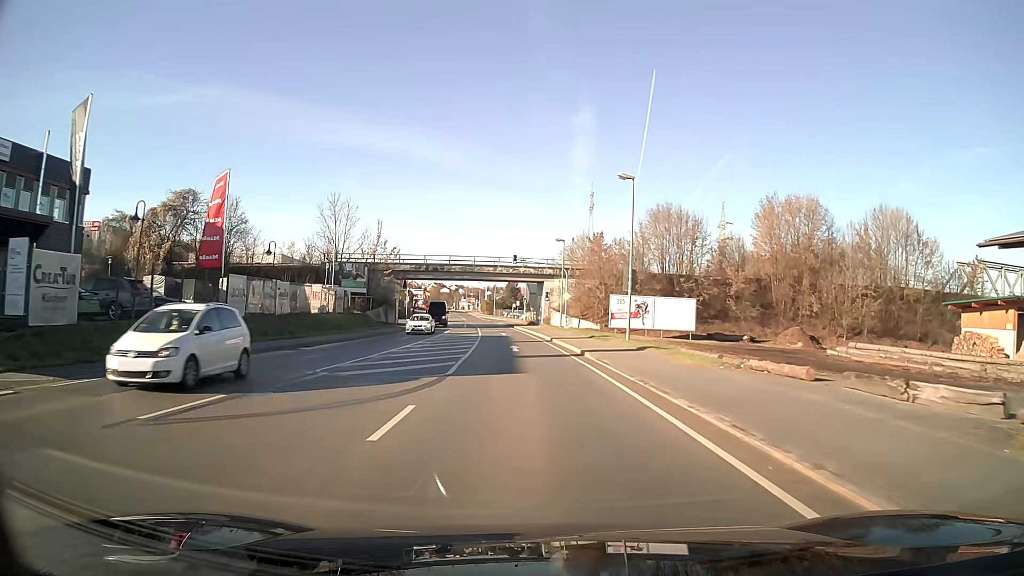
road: primary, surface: asphalt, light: Day
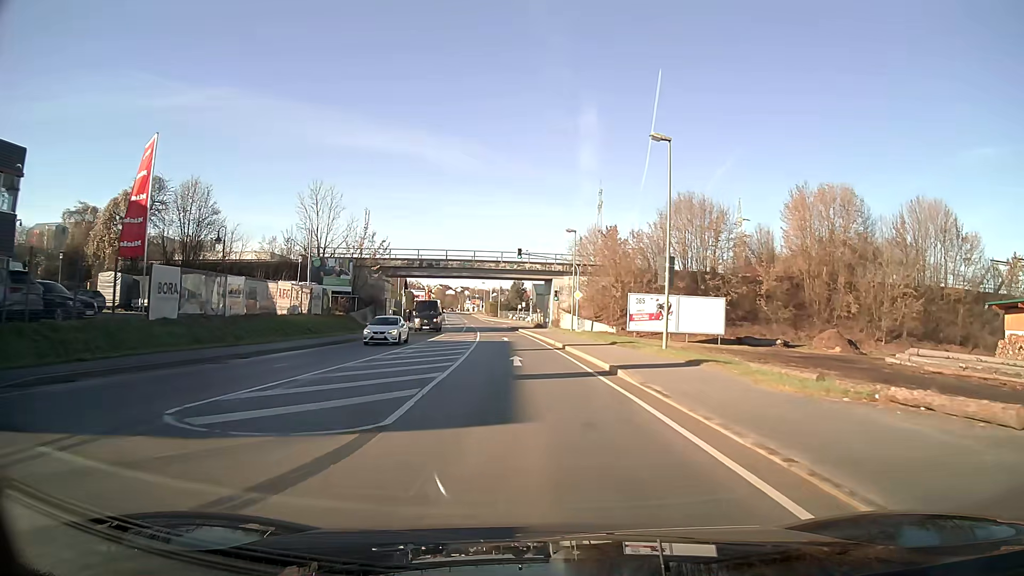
(0.0, +7.5) m; -1°
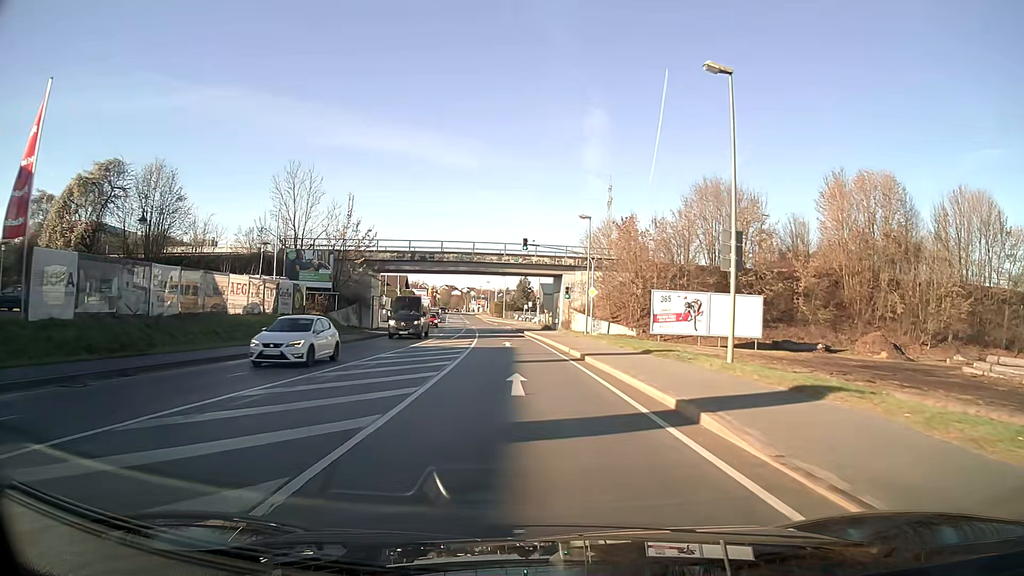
(0.0, +7.5) m; -1°
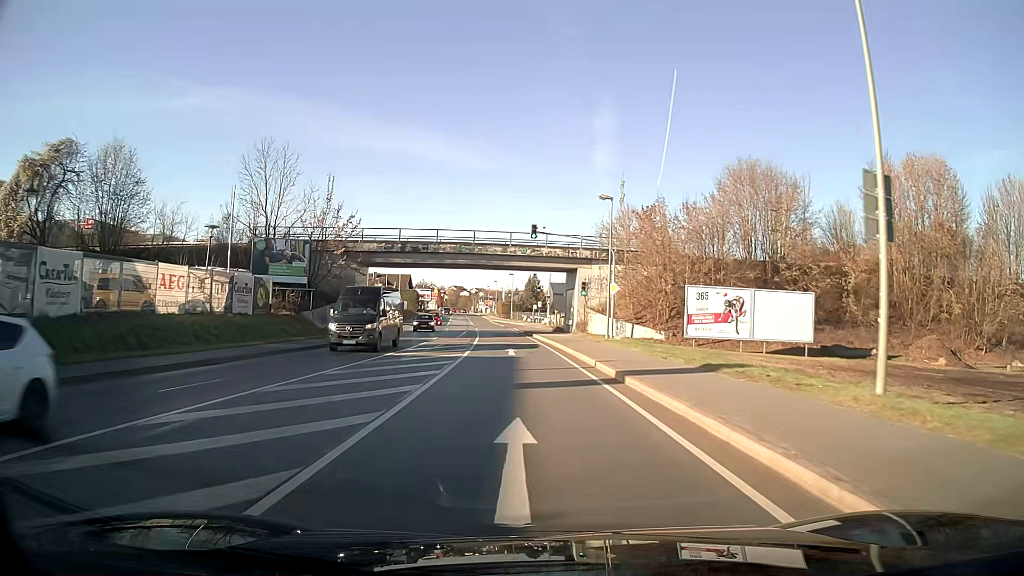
(-0.1, +7.5) m; -1°
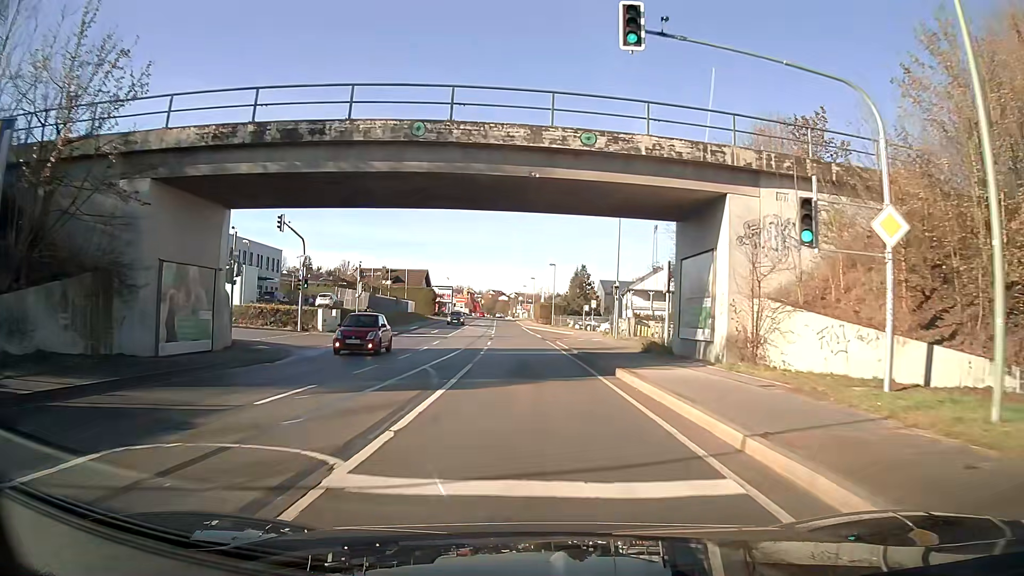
(-0.9, +29.7) m; -3°
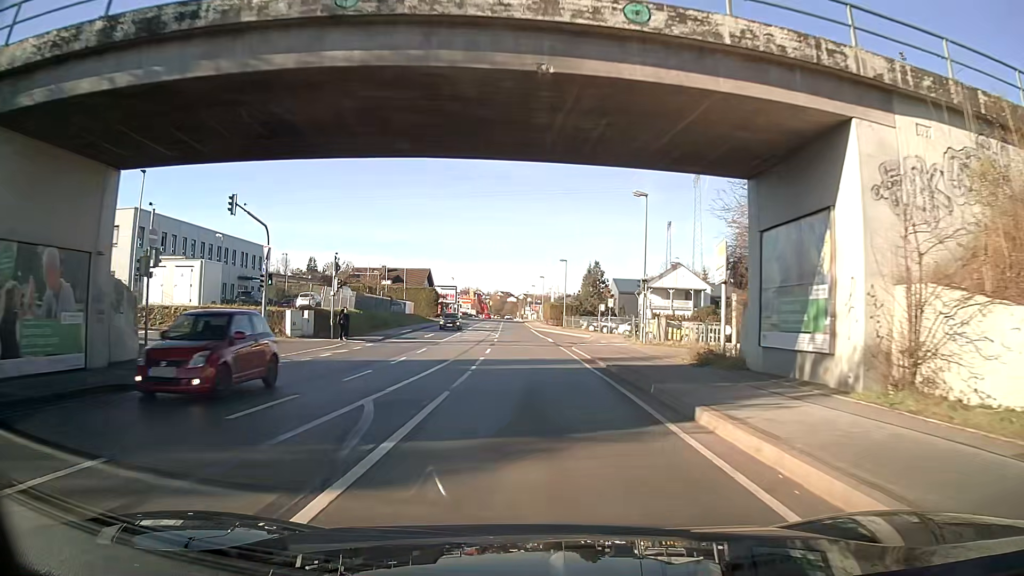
(0.0, +7.4) m; -1°
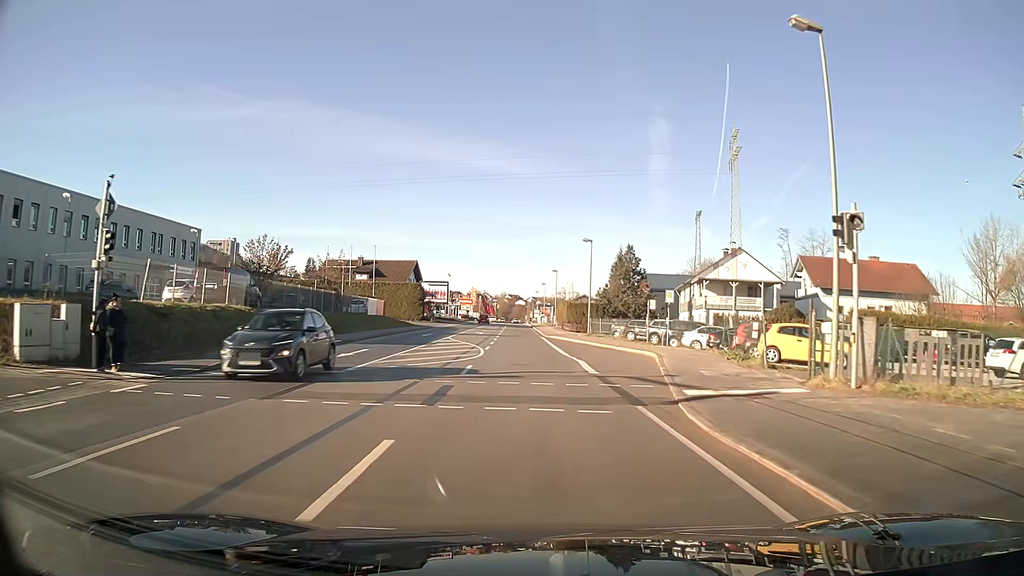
(-0.1, +22.3) m; -1°
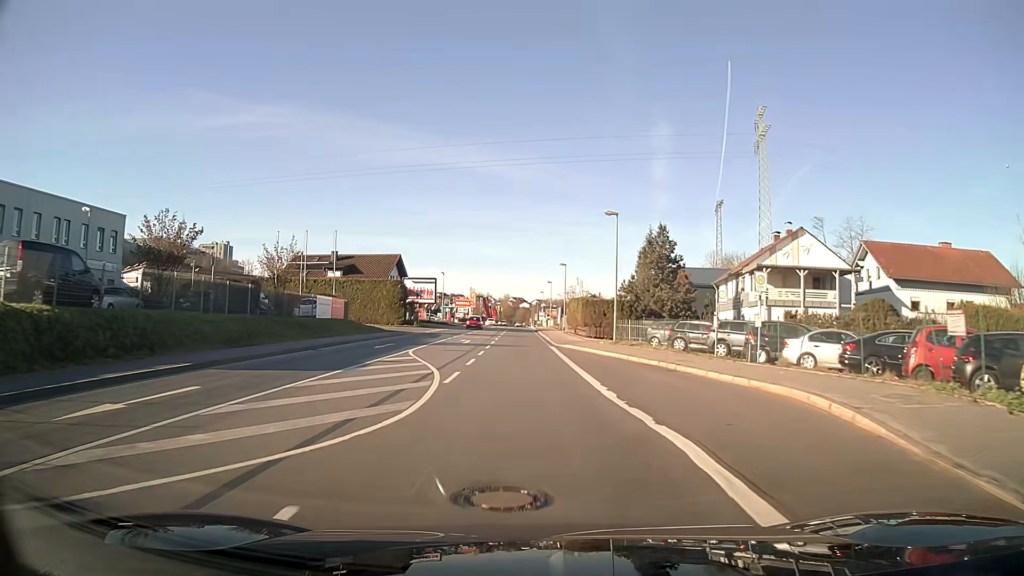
(-0.1, +14.8) m; 0°
(0, +10) (0, +20) (0, +30) (-1, +40) (-1, +50) (-1, +60) (-1, +70) (-1, +80) (-2, +90) (-2, +100) m
